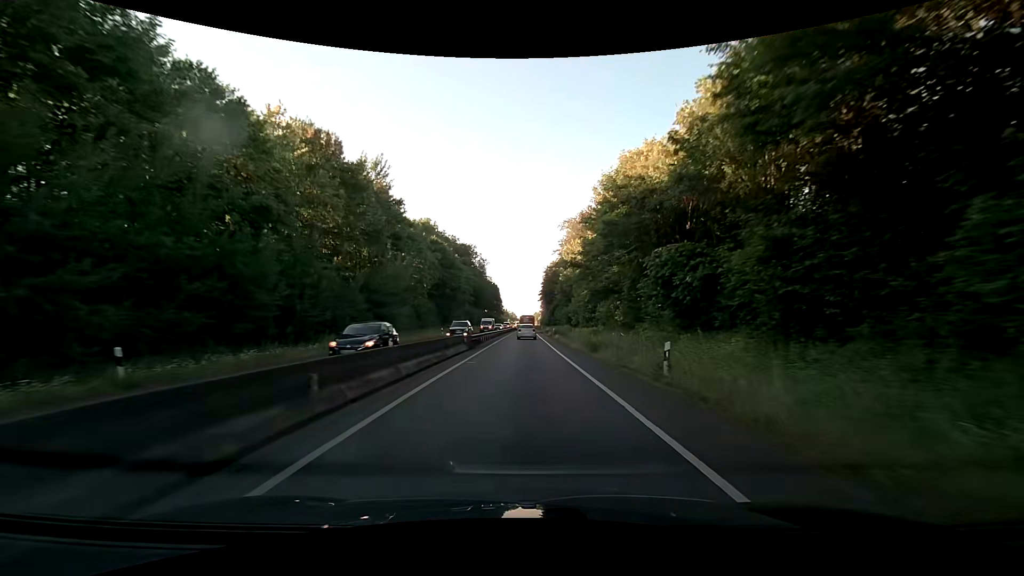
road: trunk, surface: asphalt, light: Day
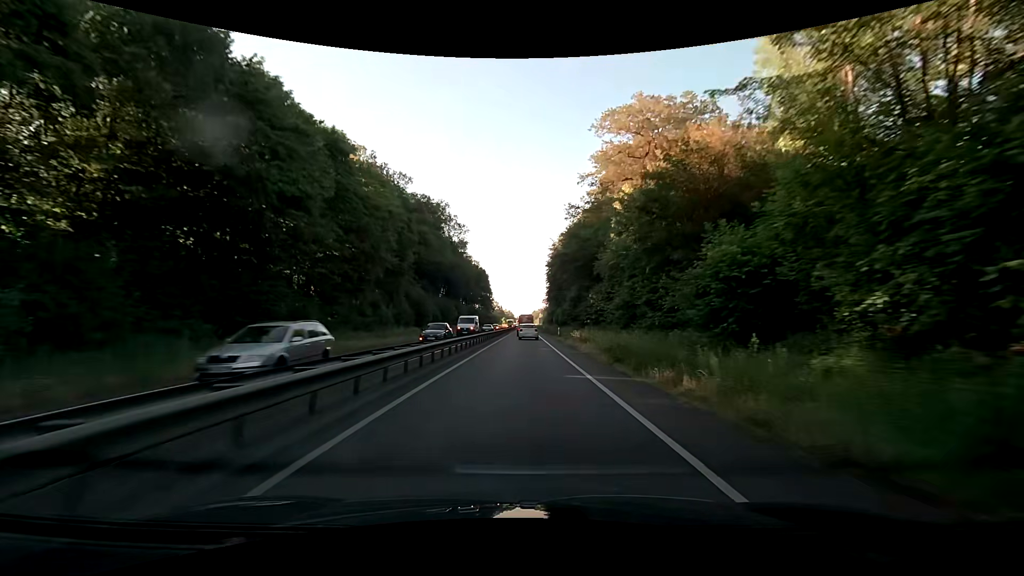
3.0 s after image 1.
(+0.1, +59.0) m; 0°
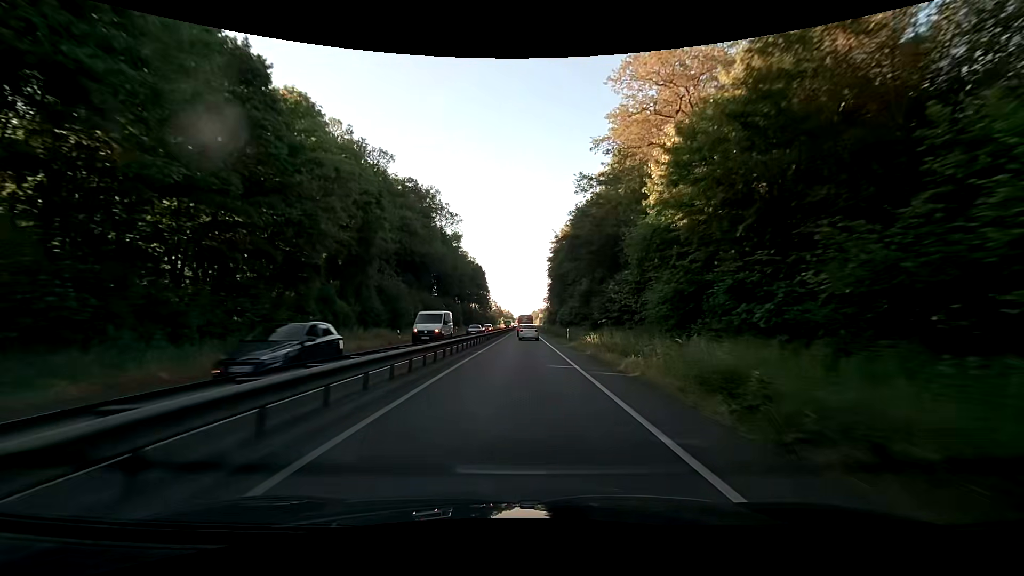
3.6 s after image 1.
(0.0, +11.5) m; 0°
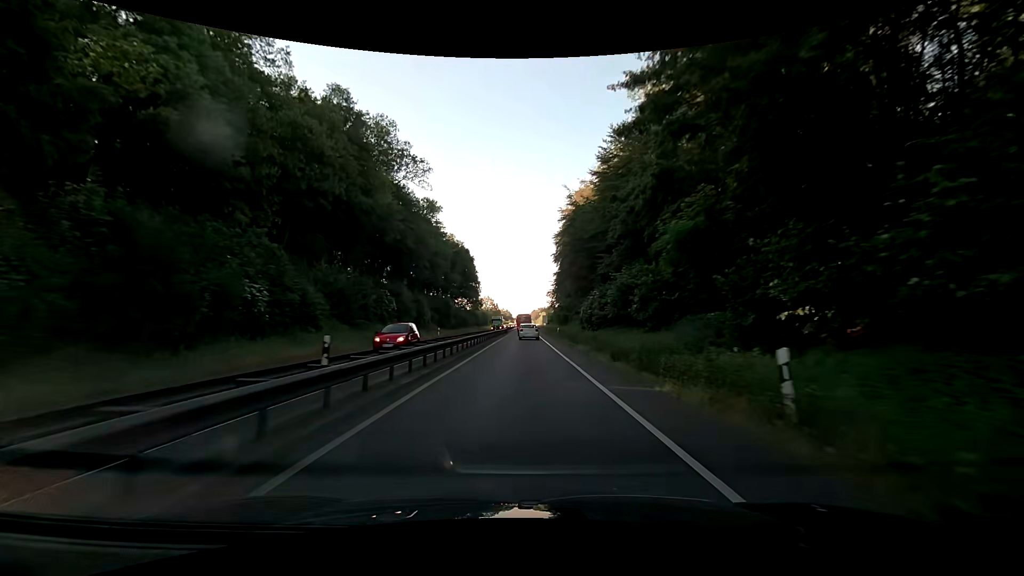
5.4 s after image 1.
(0.0, +34.1) m; 0°
(0, +10) (0, +20) (0, +30) (0, +40) (0, +50) (0, +60) (0, +70) (0, +80) (0, +90) (-1, +100) m
